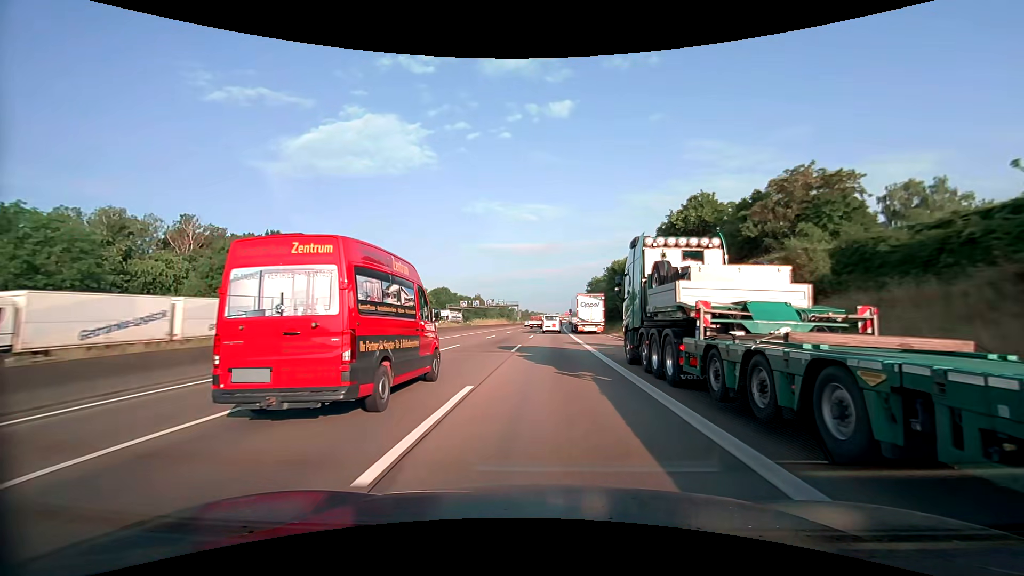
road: motorway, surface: asphalt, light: Day
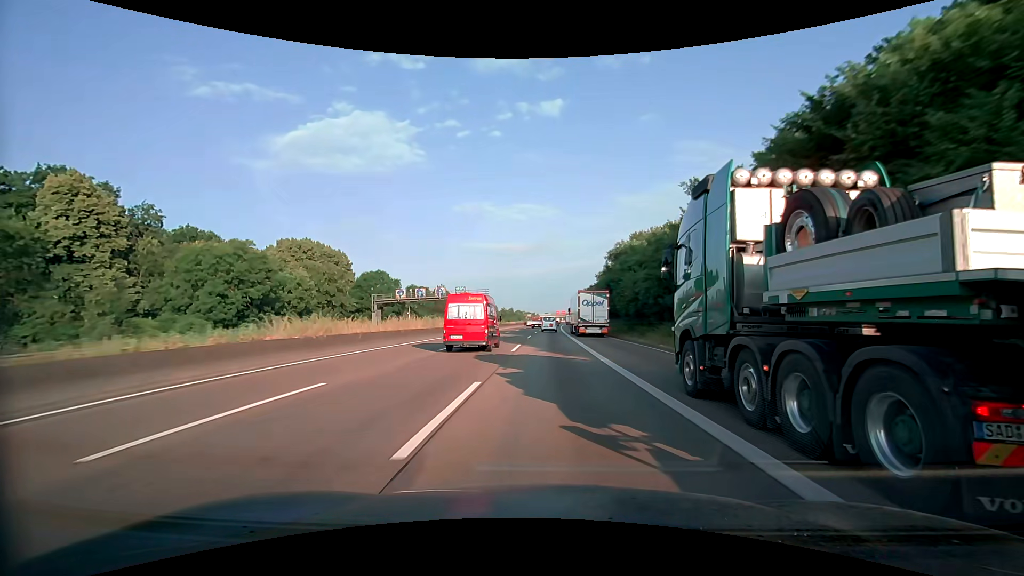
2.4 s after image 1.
(+0.6, +53.0) m; +1°
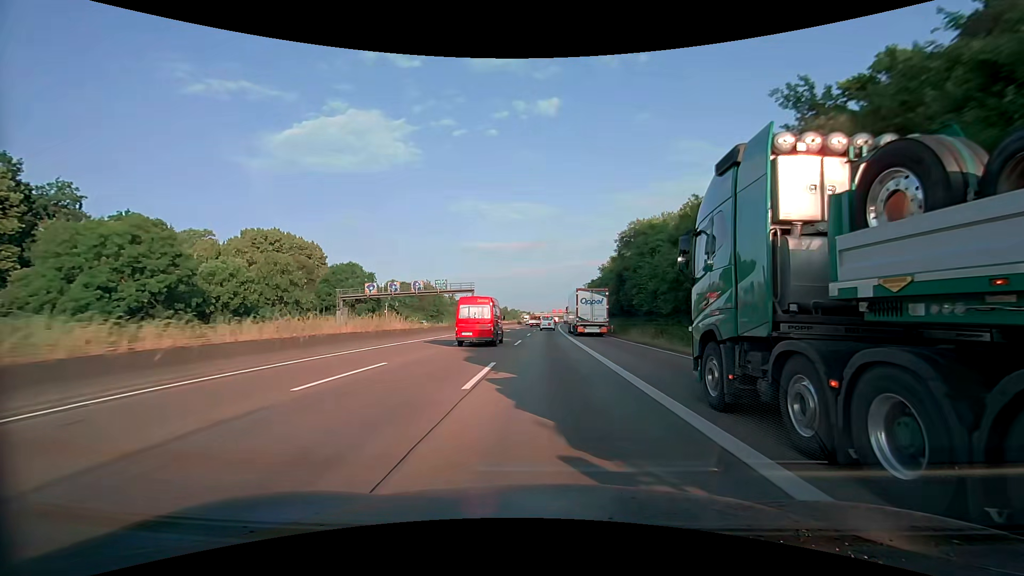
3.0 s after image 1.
(+0.1, +13.2) m; +1°
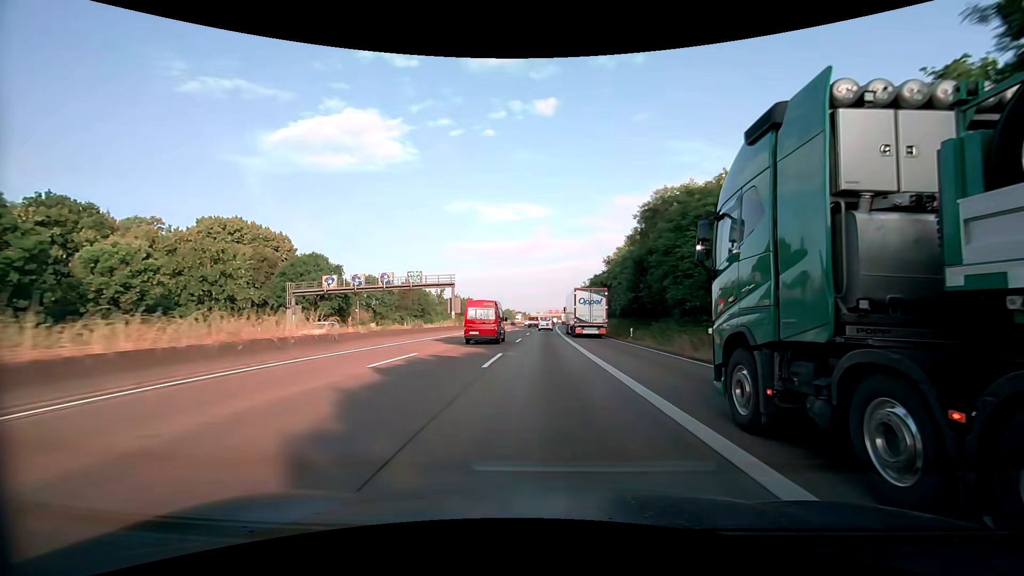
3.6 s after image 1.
(0.0, +13.2) m; 0°
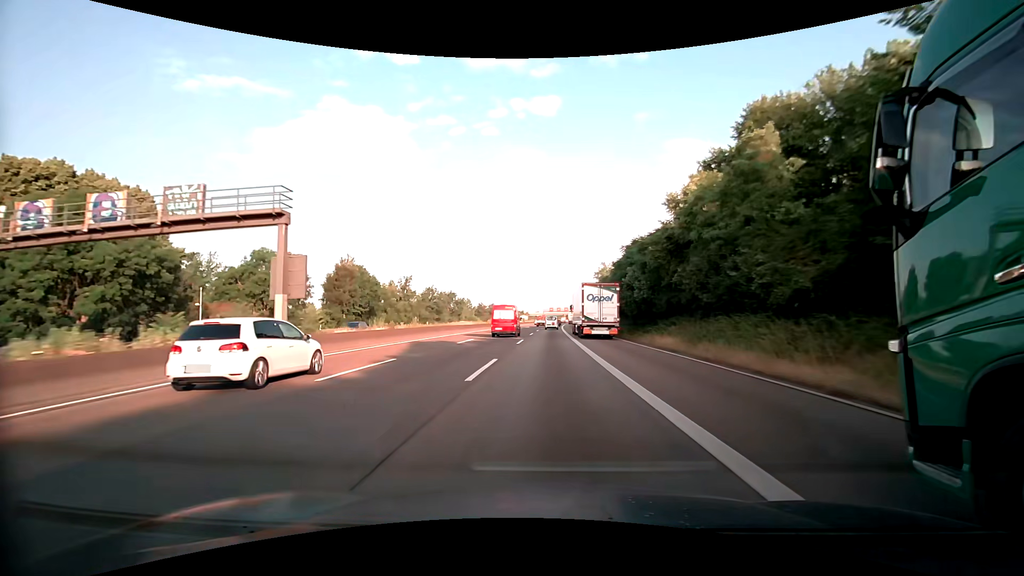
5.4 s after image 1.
(+0.1, +39.5) m; 0°
(0, +10) (0, +20) (0, +30) (0, +40) (+1, +50) (+1, +60) (+1, +70) (+1, +80) (+2, +90) (+2, +100) m
